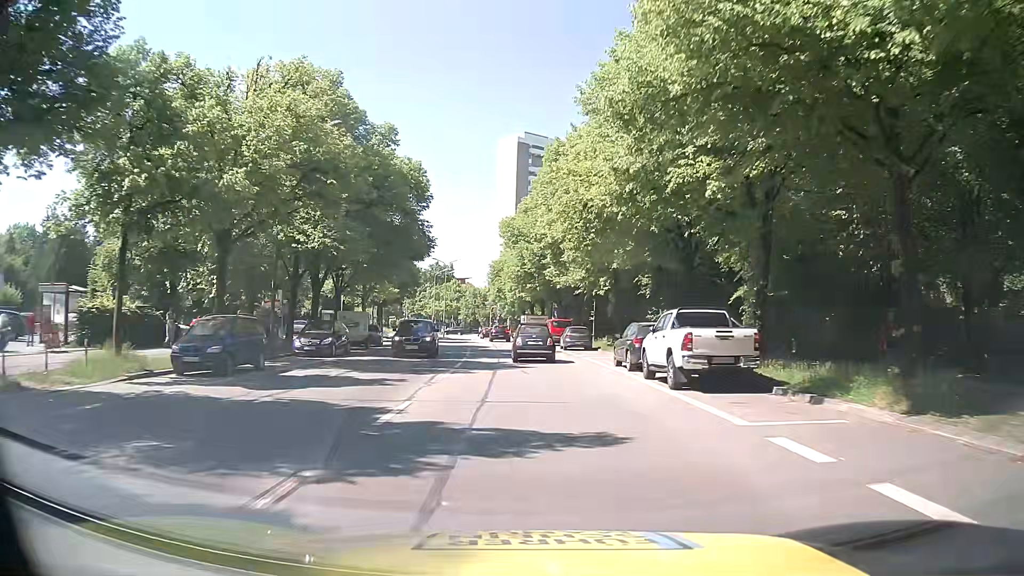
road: secondary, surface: asphalt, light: Day
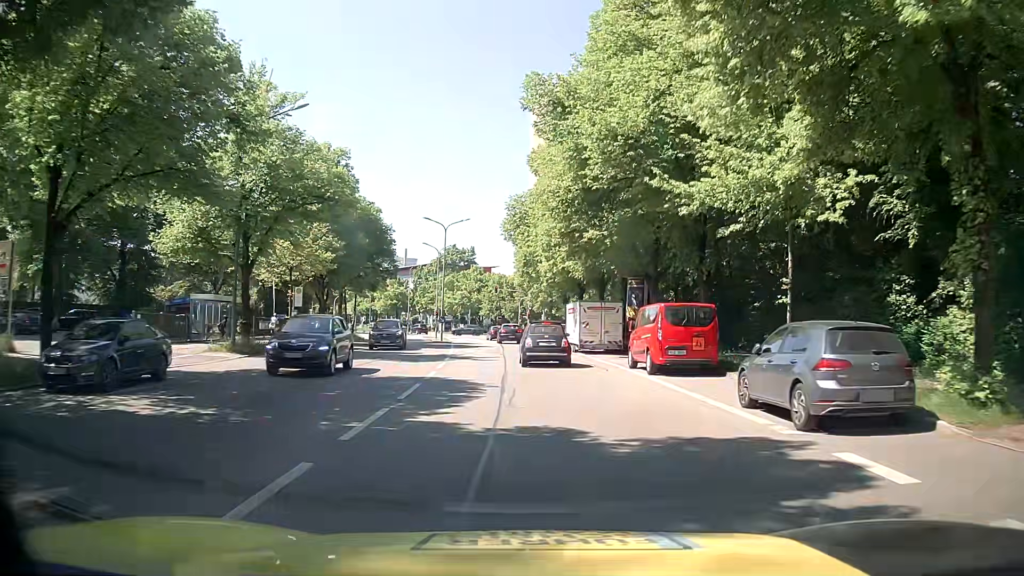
(-0.7, +32.7) m; -4°
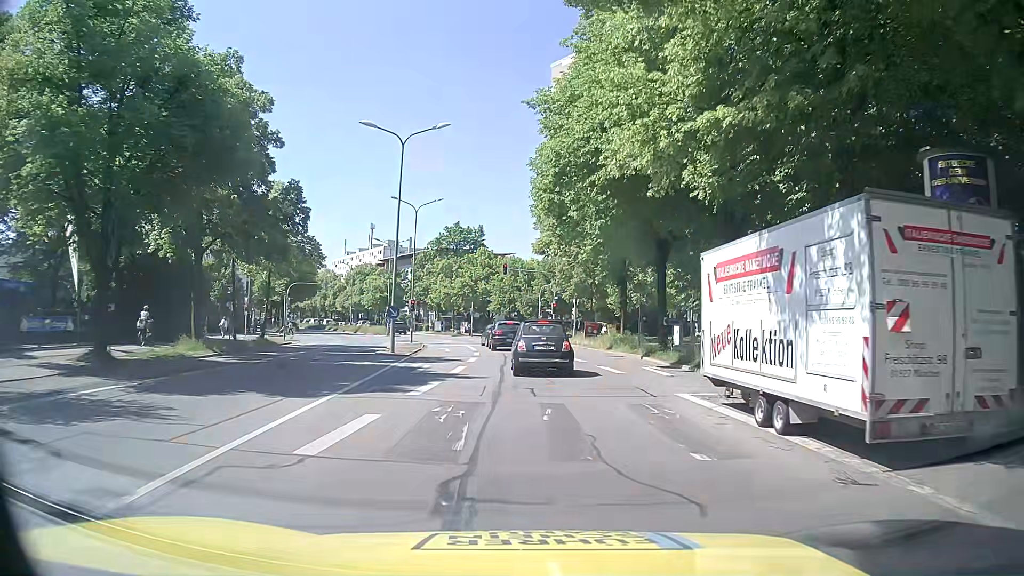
(-0.1, +27.3) m; 0°
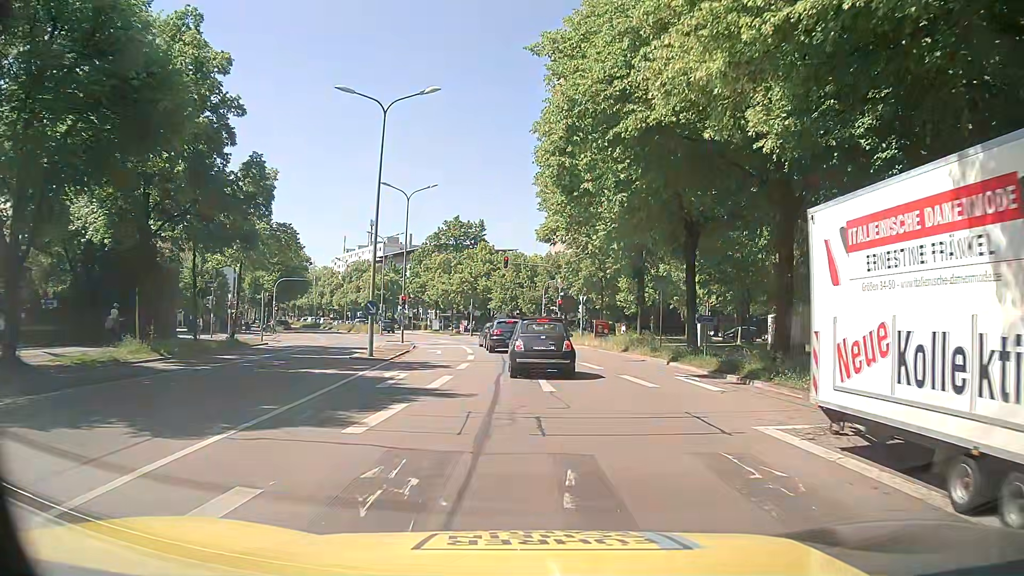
(-0.1, +4.7) m; -1°
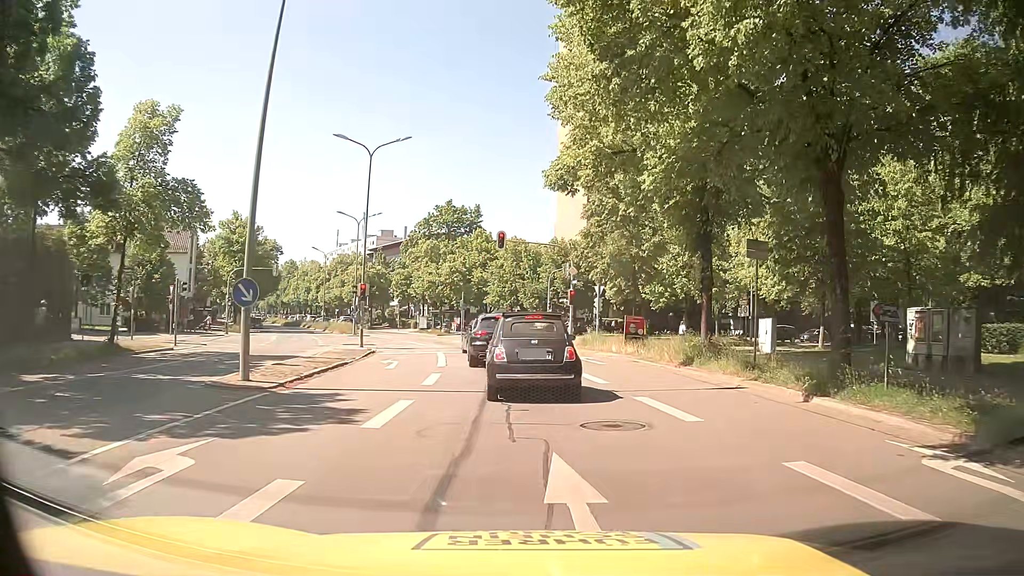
(-0.1, +11.5) m; -1°
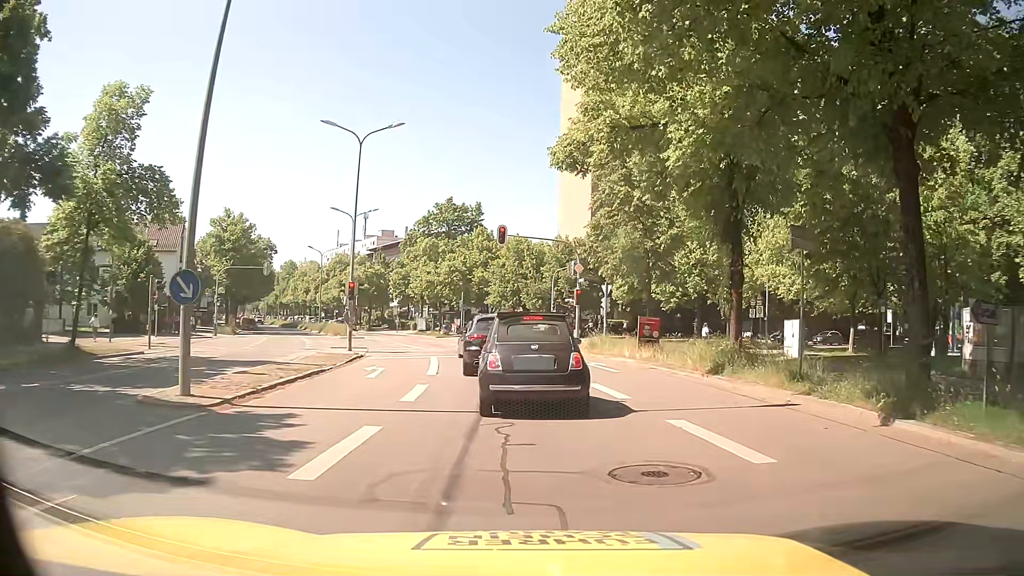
(0.0, +2.7) m; 0°
